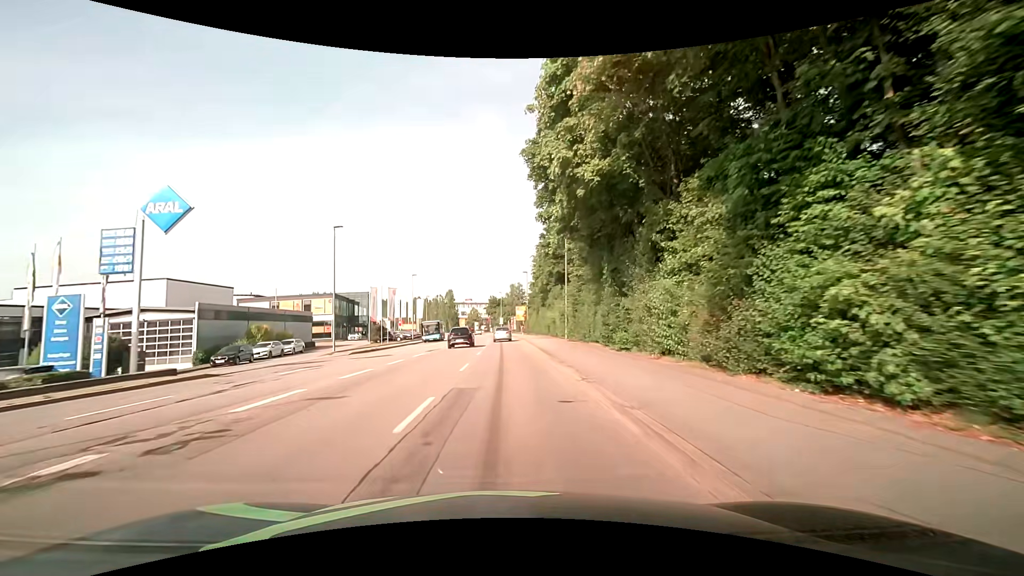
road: tertiary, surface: asphalt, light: Day
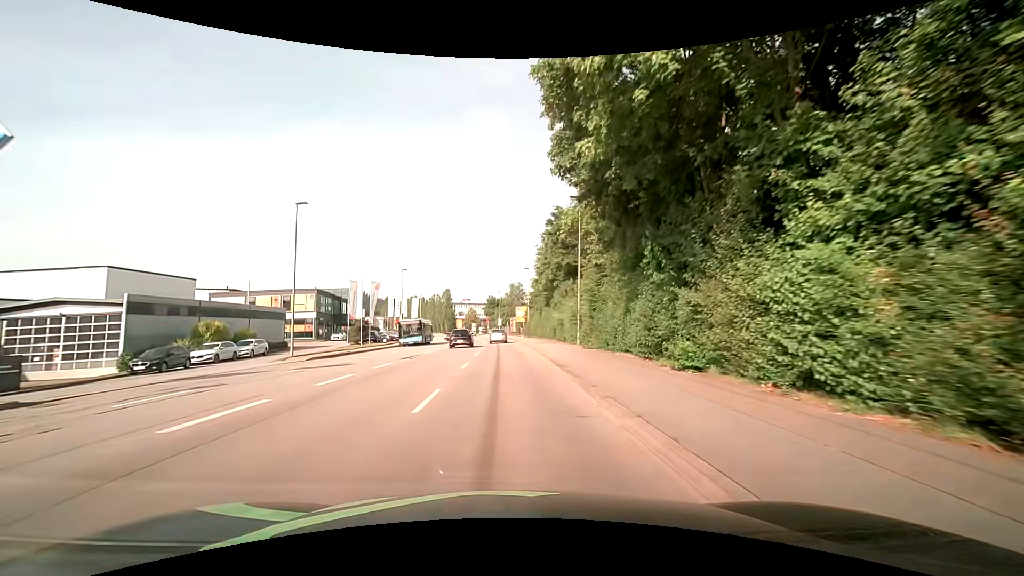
(0.0, +7.6) m; 0°
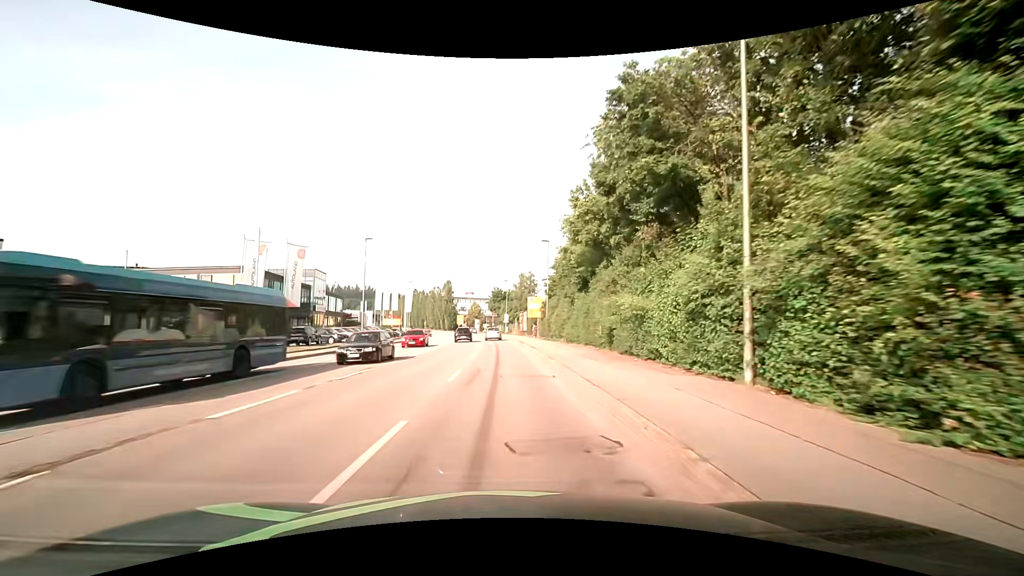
(0.0, +22.7) m; 0°
(0, +10) (0, +20) (-1, +30) (-1, +40) (-1, +50) (-2, +60) (-3, +70) (-4, +80) (-5, +90) (-7, +100) m
